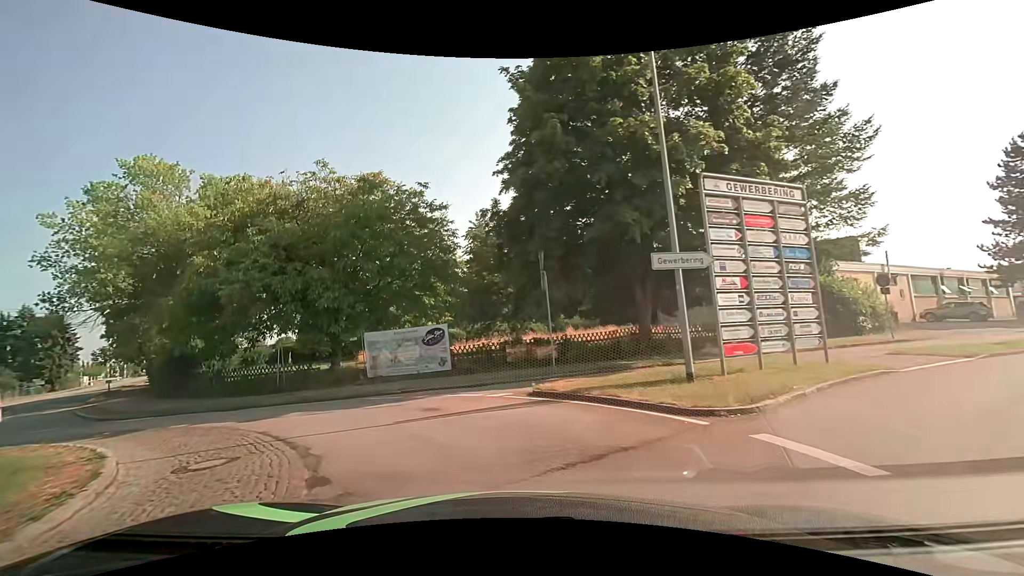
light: Day
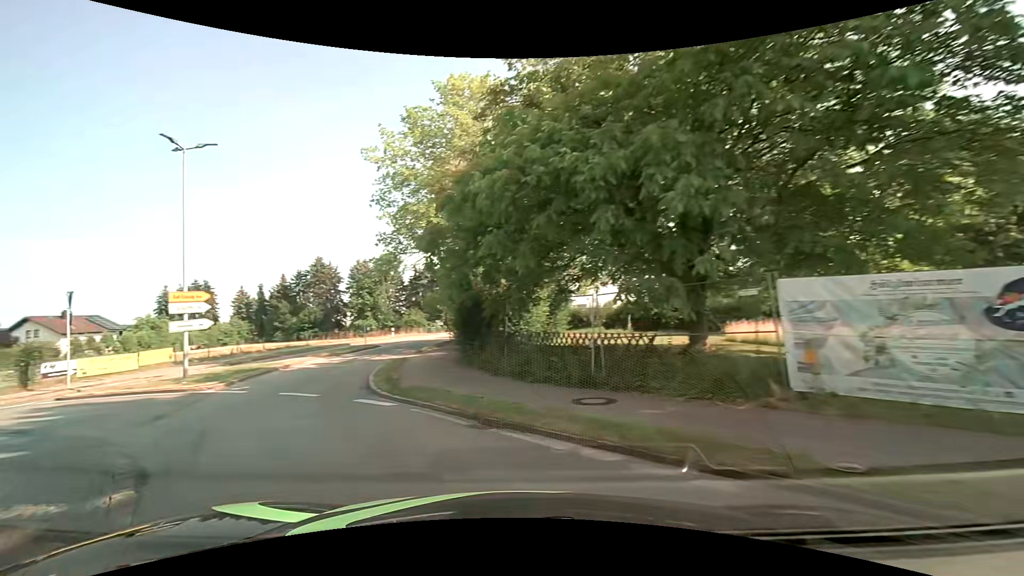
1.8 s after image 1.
(-3.1, +11.2) m; -35°
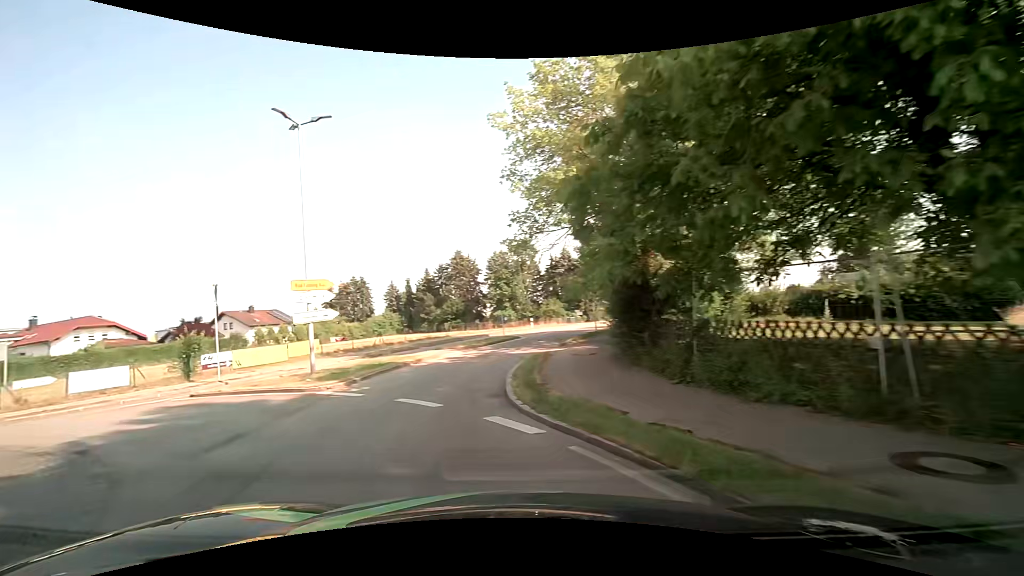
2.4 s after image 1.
(-0.6, +3.8) m; -18°
(-2, +10) (-2, +20) (+1, +29) (+4, +39) (+7, +48) (+11, +58) (+14, +67) (+17, +76) (+21, +86) (+24, +95) m
